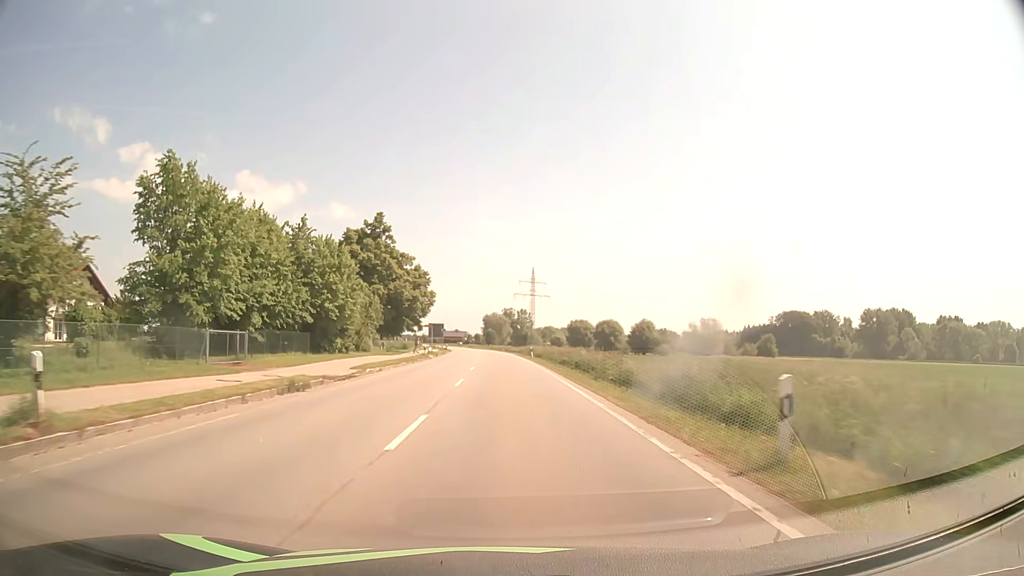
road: secondary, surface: asphalt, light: Day
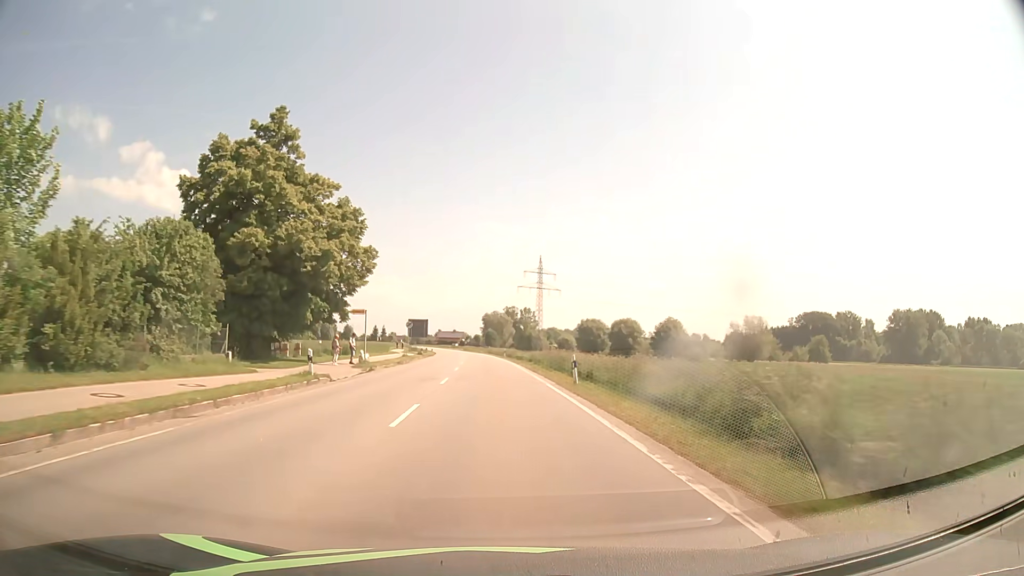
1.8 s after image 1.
(0.0, +33.8) m; 0°
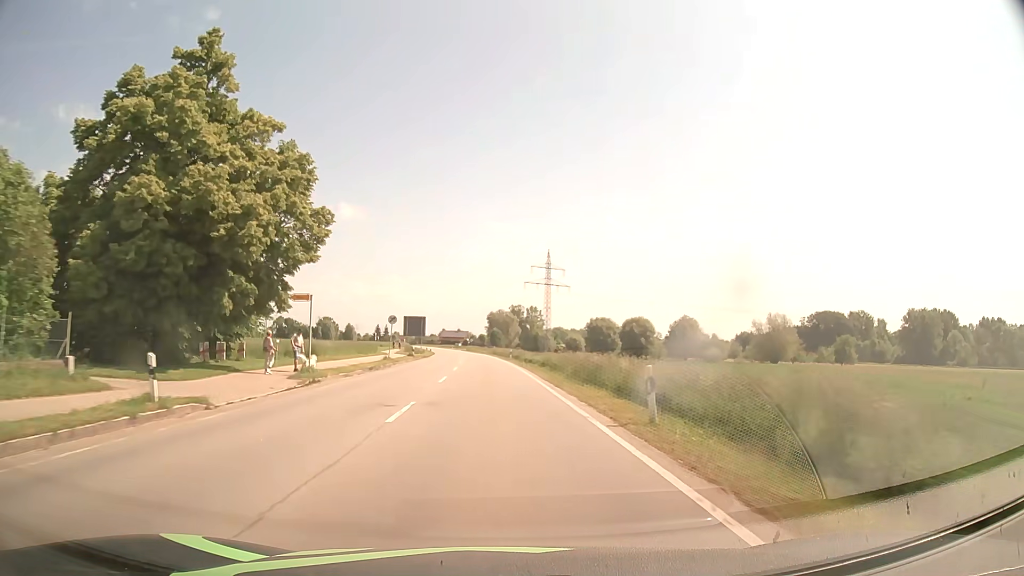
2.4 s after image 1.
(0.0, +11.2) m; 0°
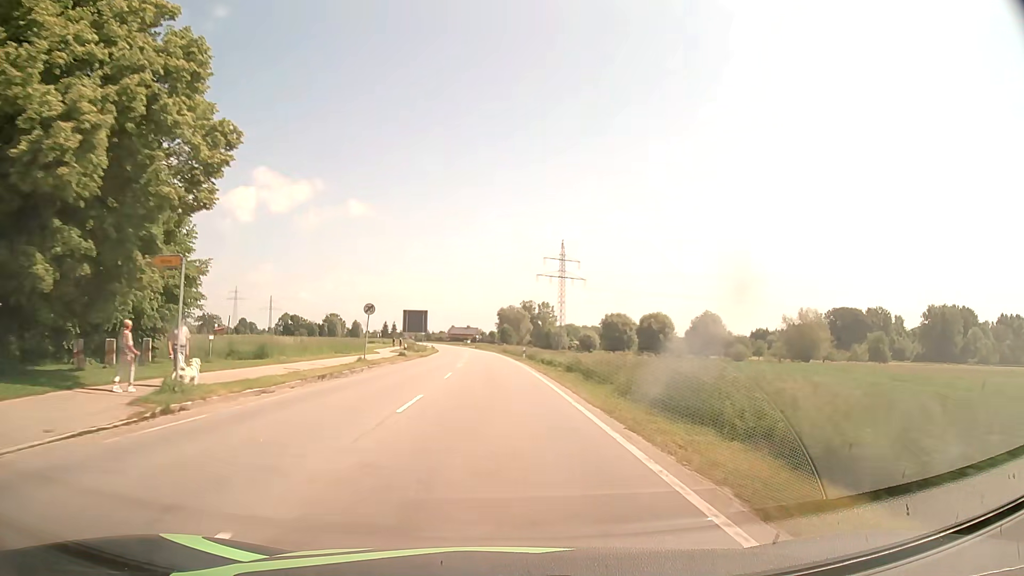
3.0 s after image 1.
(-0.1, +11.1) m; -1°
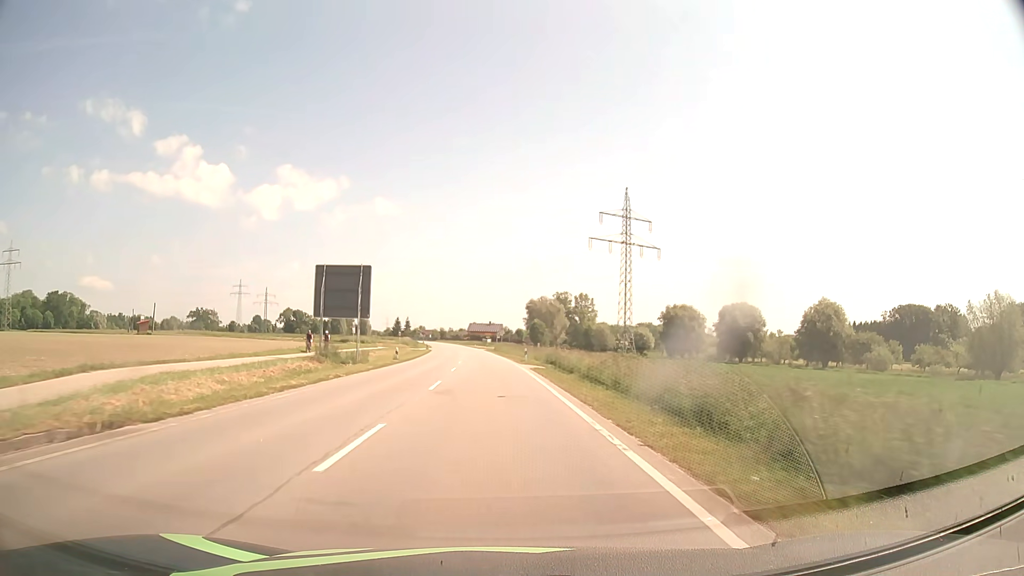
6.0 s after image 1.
(-1.3, +54.0) m; -2°
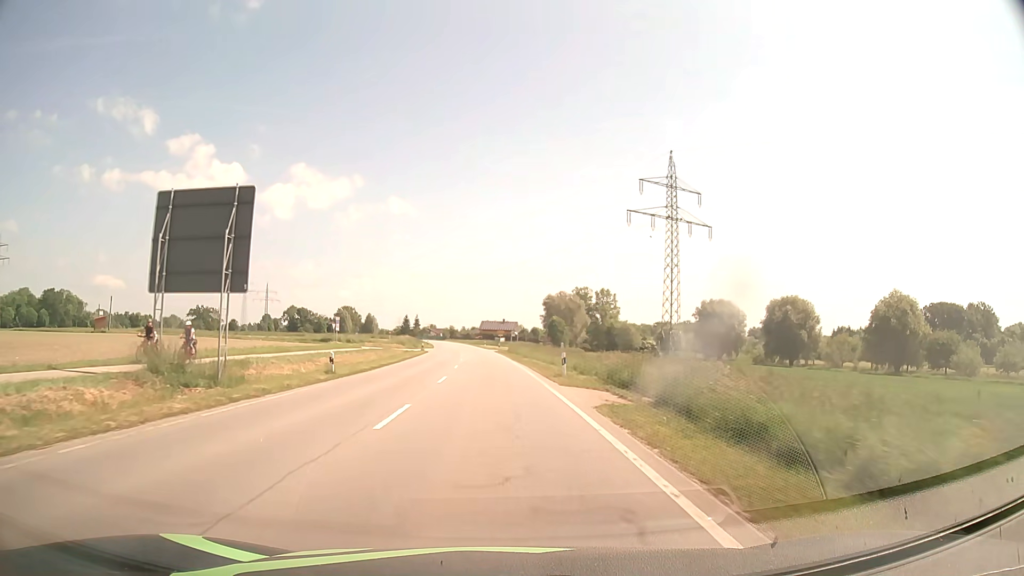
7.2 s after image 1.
(-0.2, +20.8) m; -1°
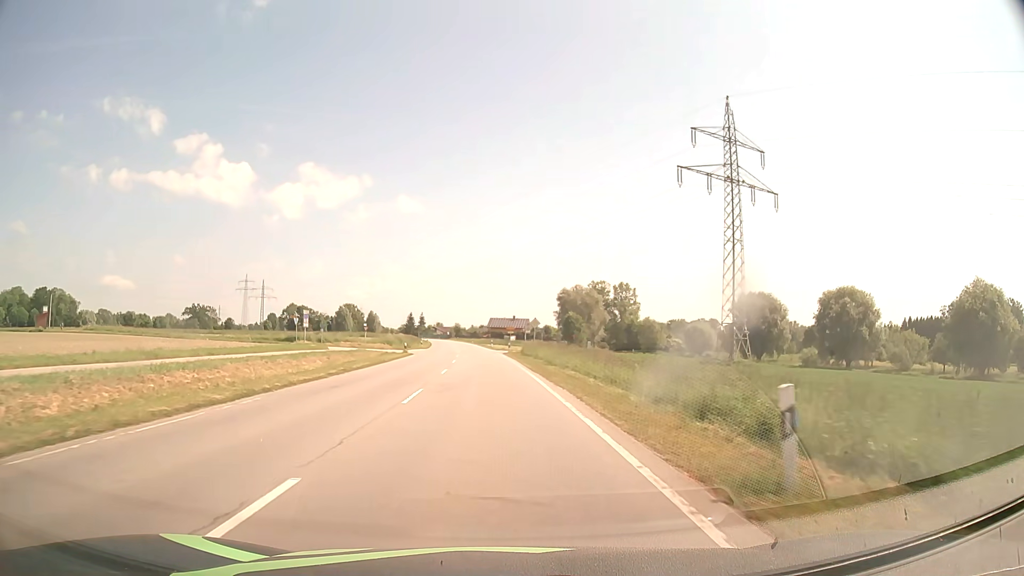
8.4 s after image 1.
(-0.2, +19.9) m; -1°
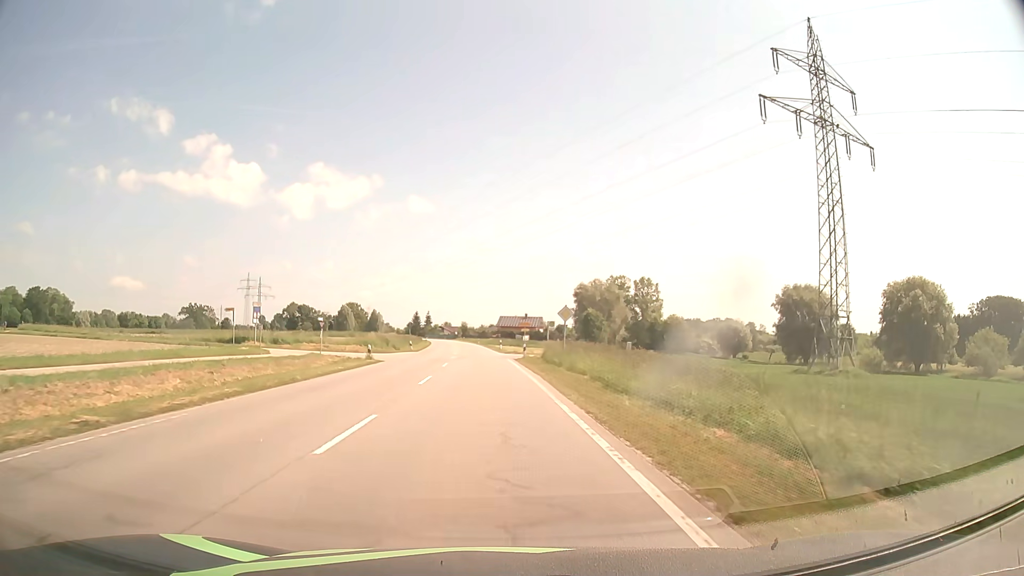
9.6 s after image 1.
(-0.1, +18.5) m; -1°
(0, +10) (0, +20) (-1, +30) (-2, +40) (-8, +48) (-17, +52) (-27, +53) (-37, +53) (-47, +55) (-56, +59) m
